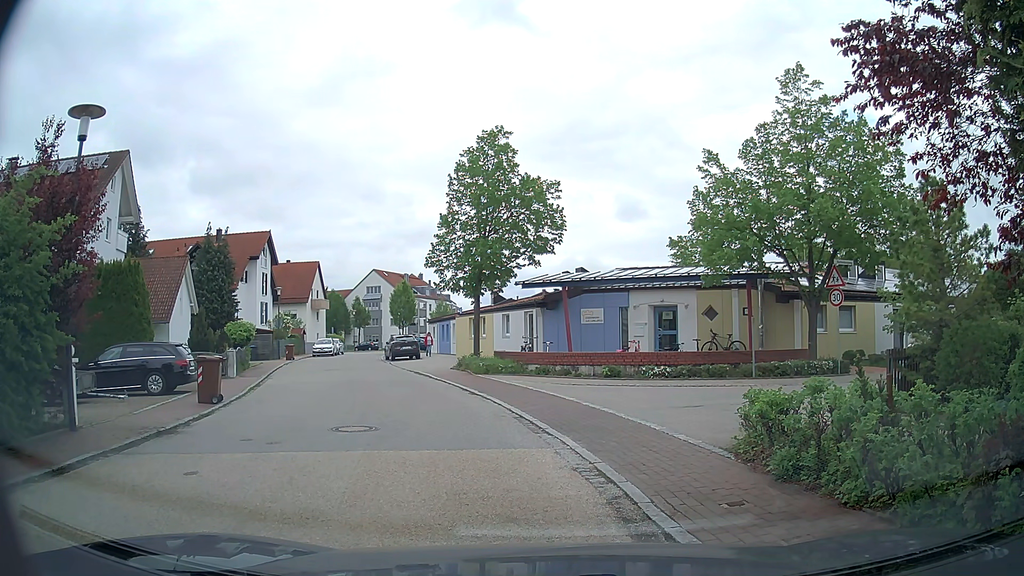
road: residential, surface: asphalt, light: Day
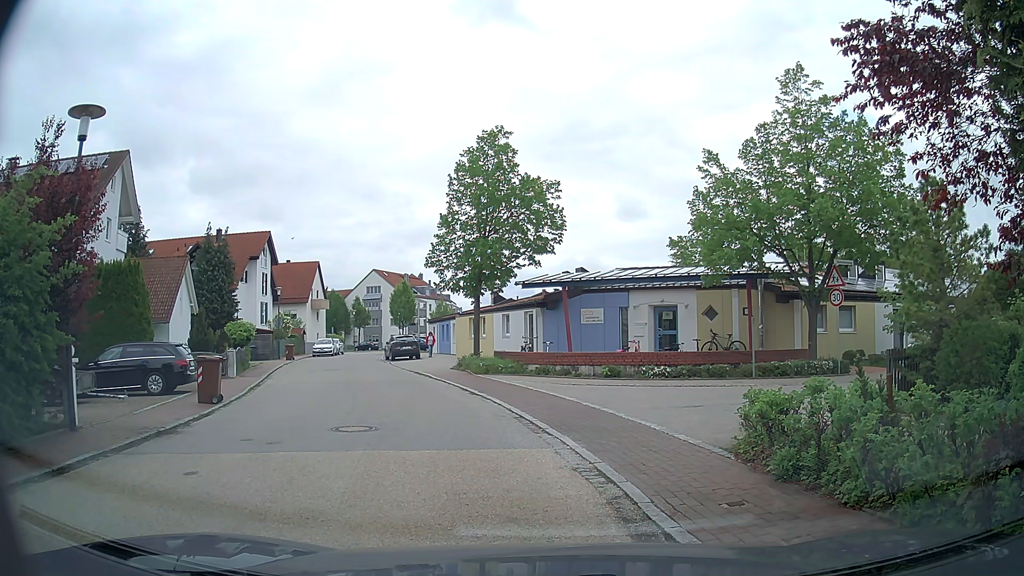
(0.0, 0.0) m; 0°
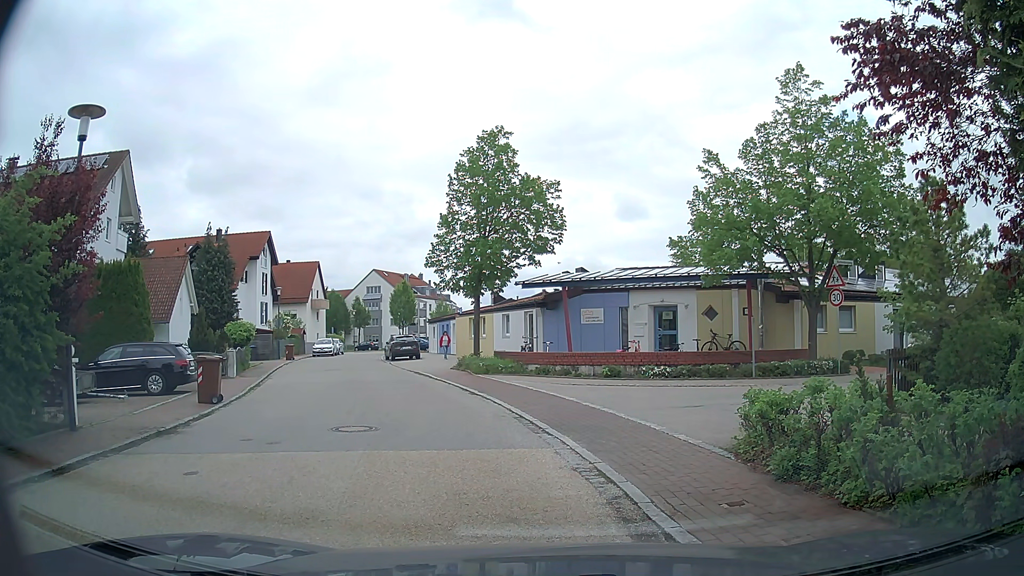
(0.0, 0.0) m; 0°
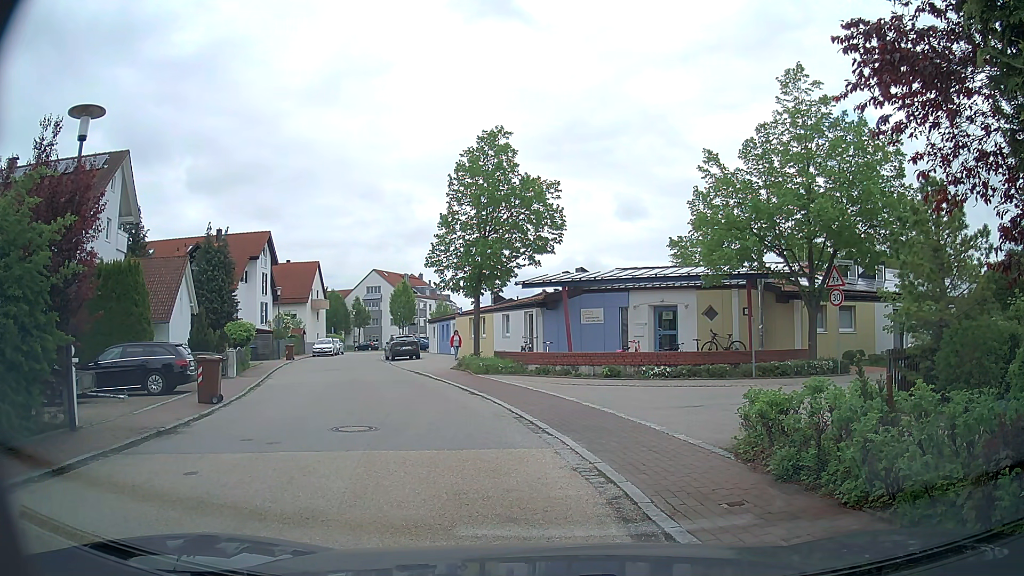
(0.0, 0.0) m; 0°
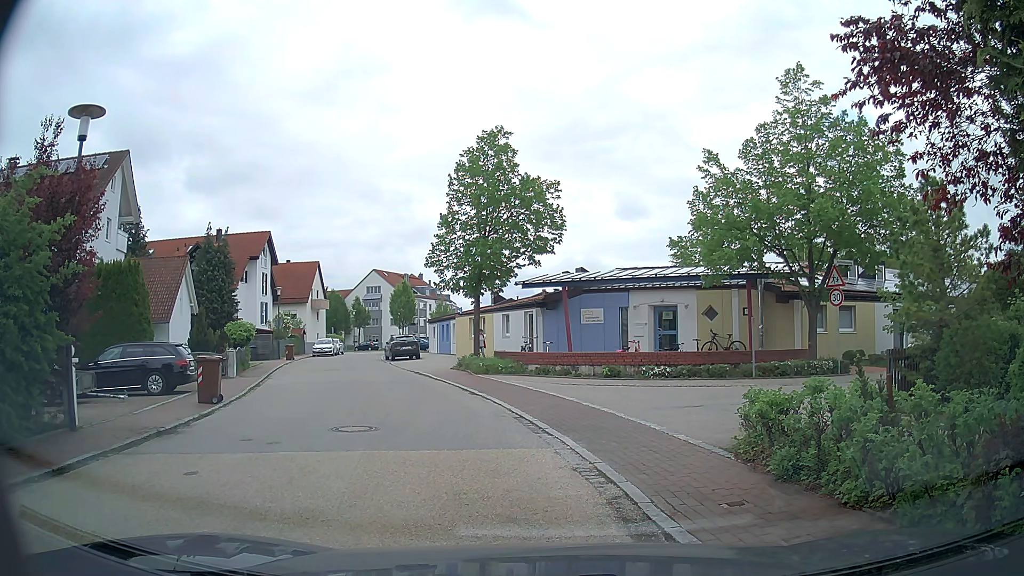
(0.0, 0.0) m; 0°
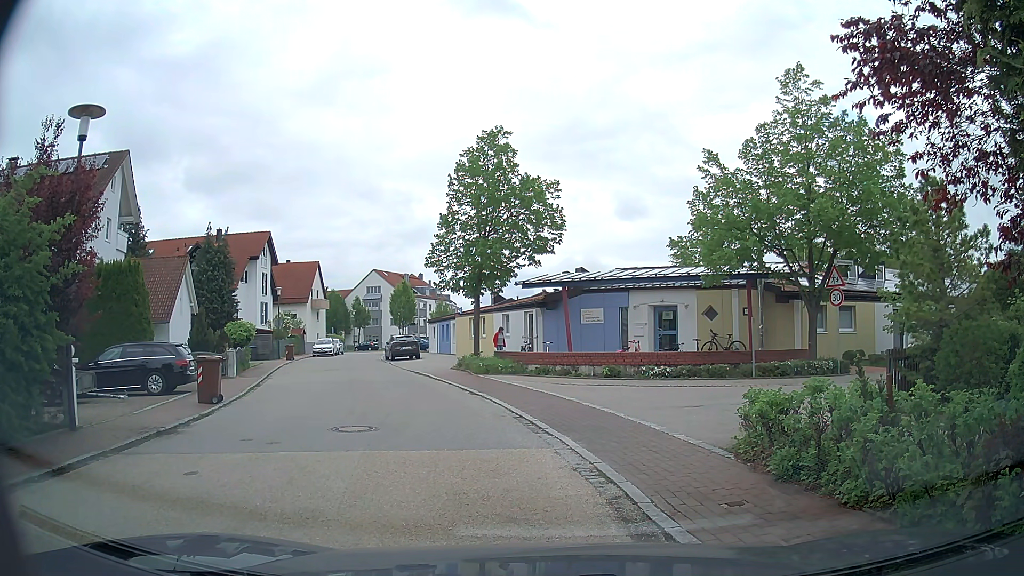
(0.0, 0.0) m; 0°
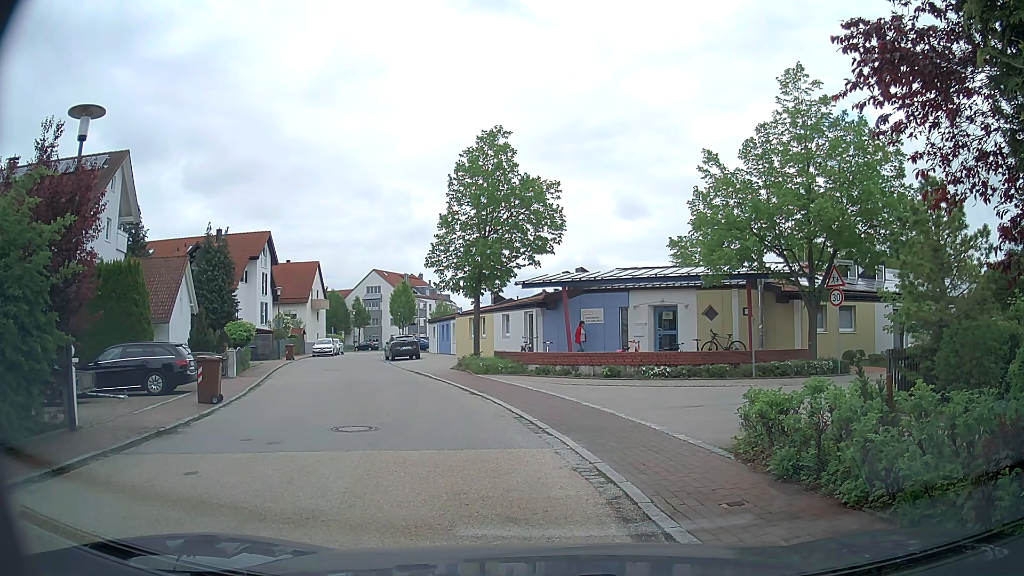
(0.0, 0.0) m; 0°
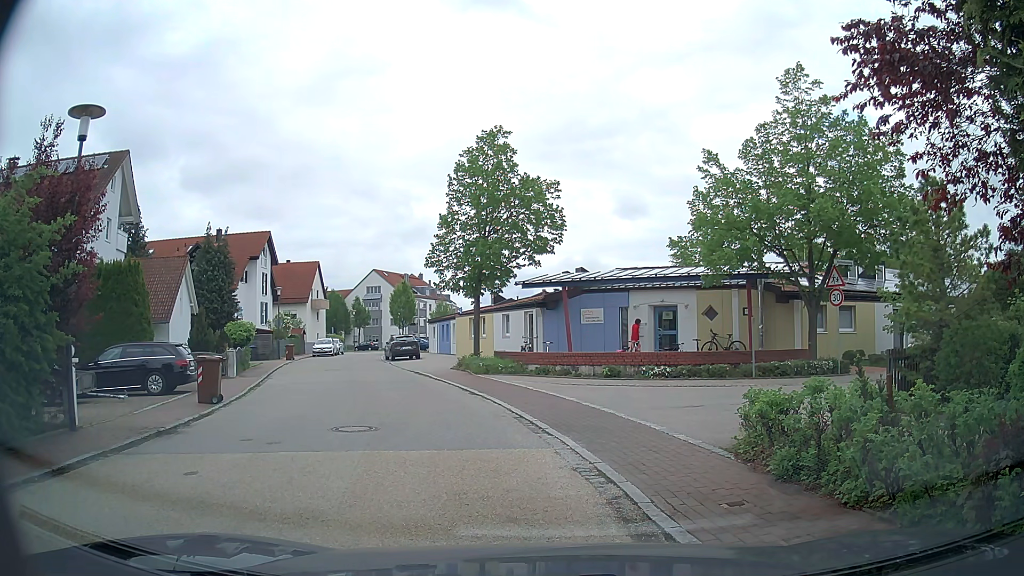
(0.0, 0.0) m; 0°
